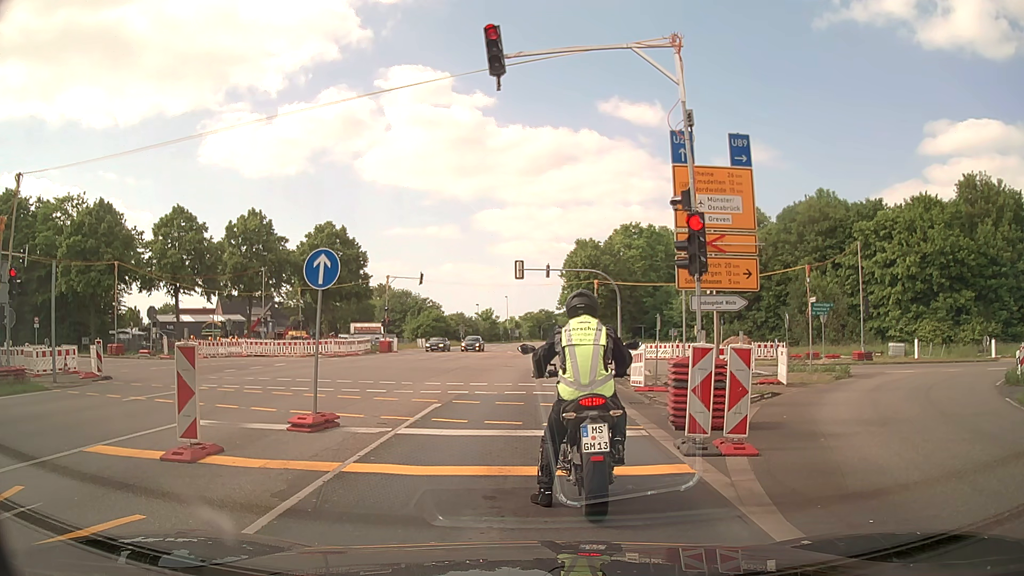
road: primary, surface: asphalt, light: Day
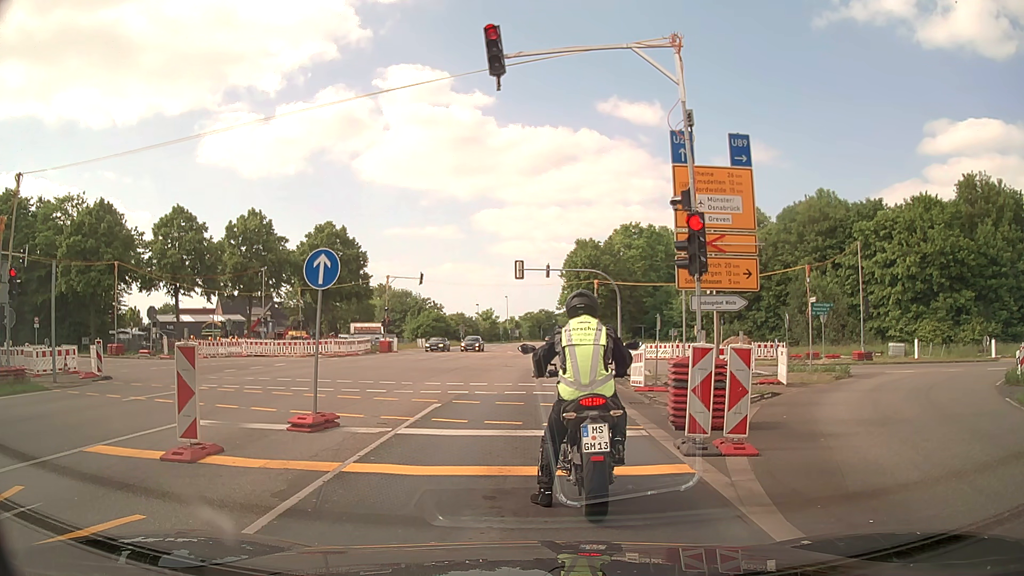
(0.0, 0.0) m; 0°
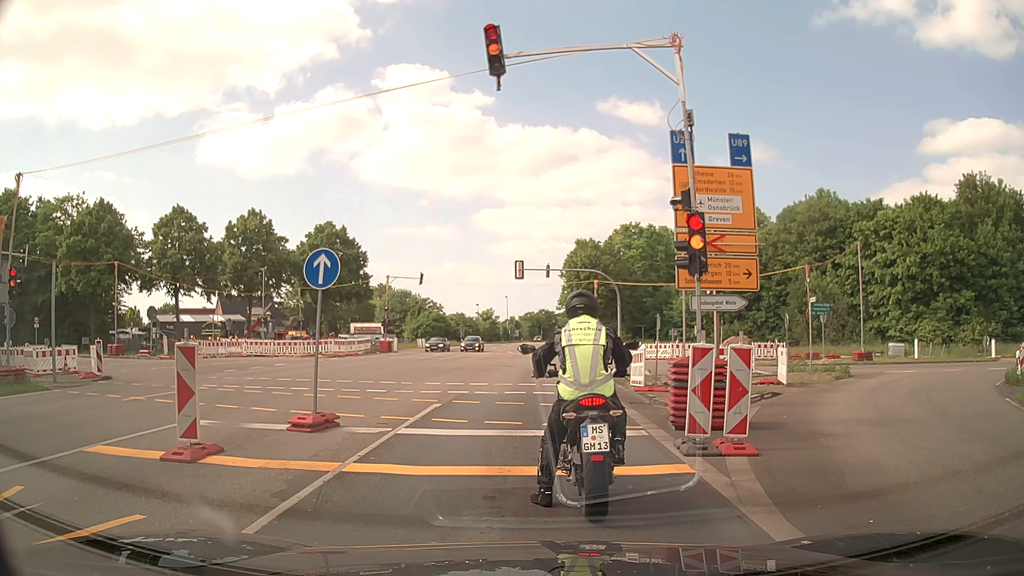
(0.0, 0.0) m; 0°
